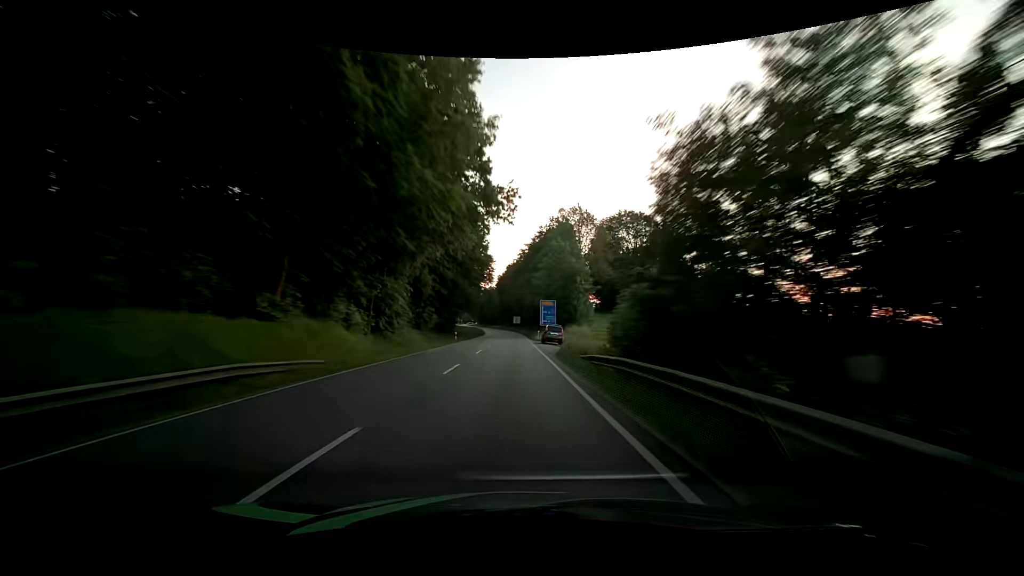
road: primary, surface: asphalt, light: Day
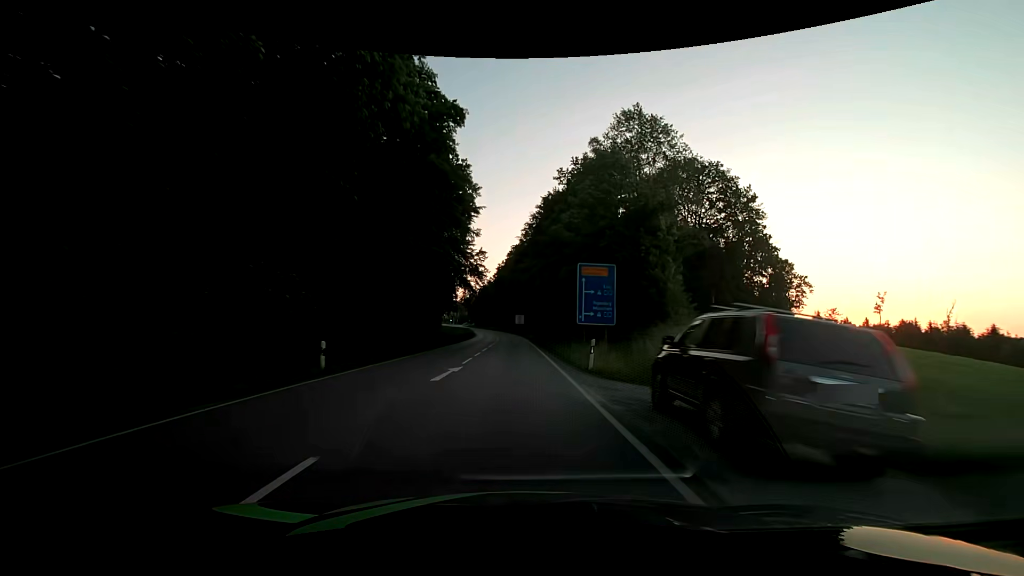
(-0.5, +37.4) m; -1°
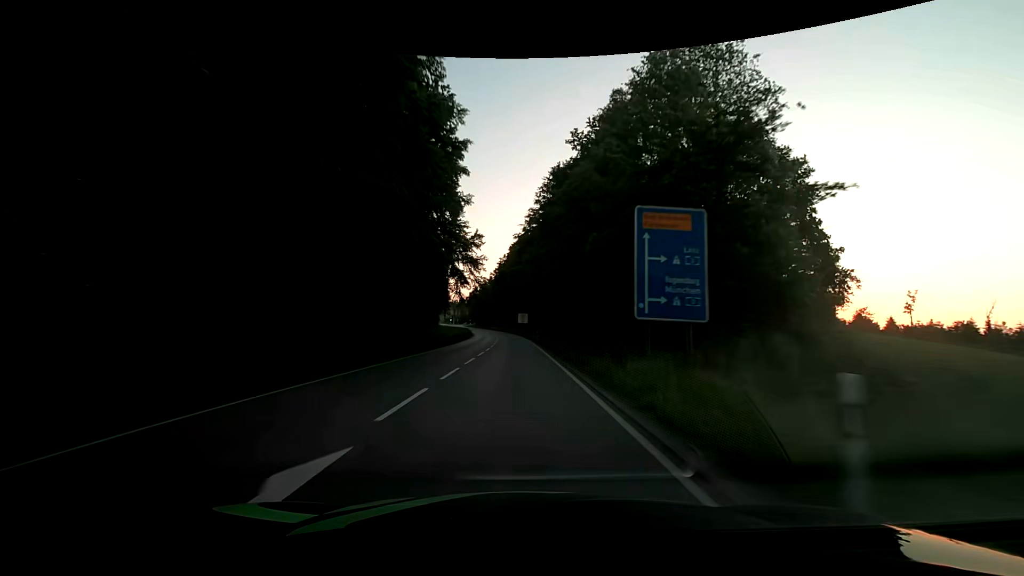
(-0.1, +12.5) m; -1°
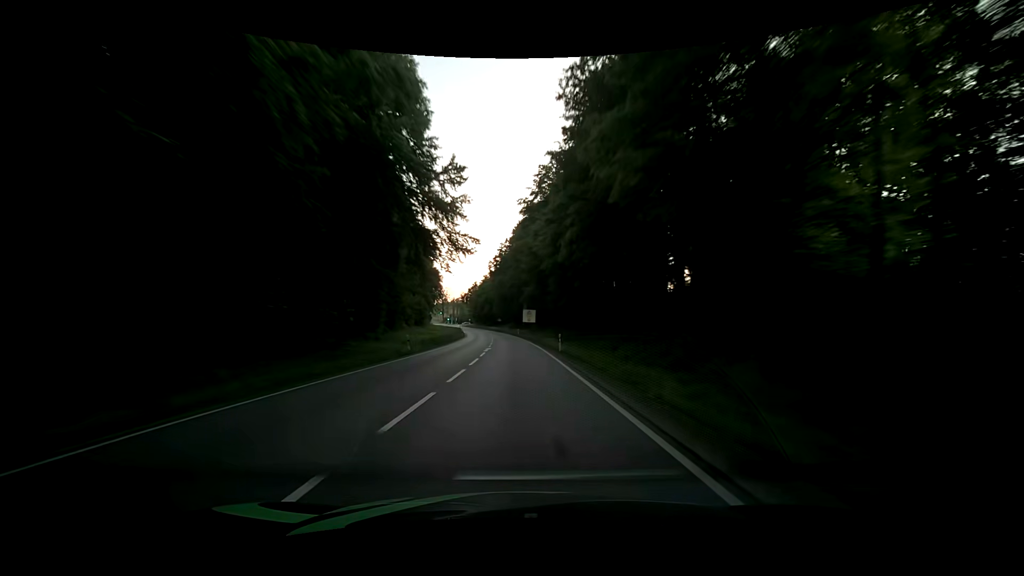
(-0.1, +25.0) m; 0°
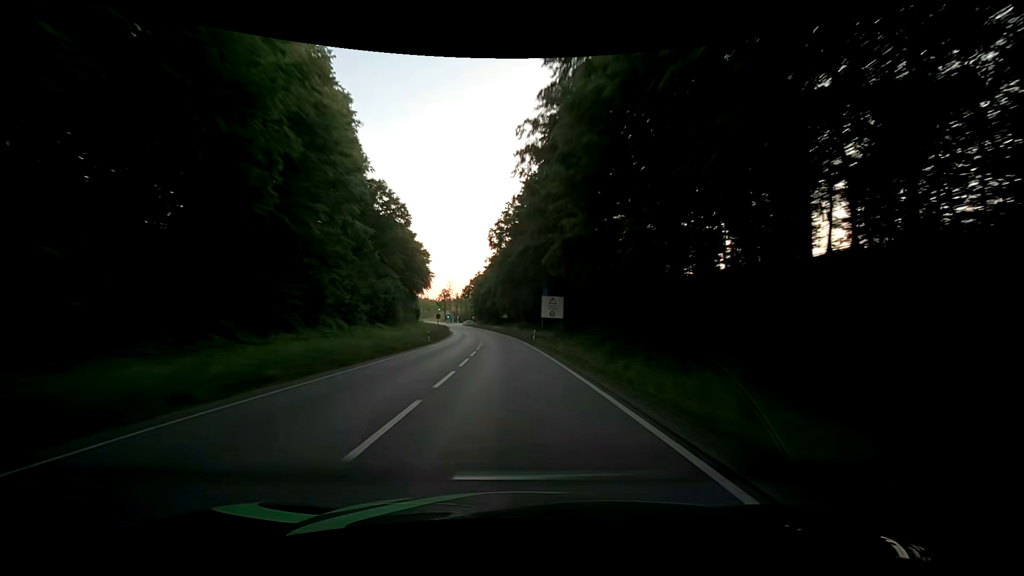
(-0.3, +37.3) m; -1°
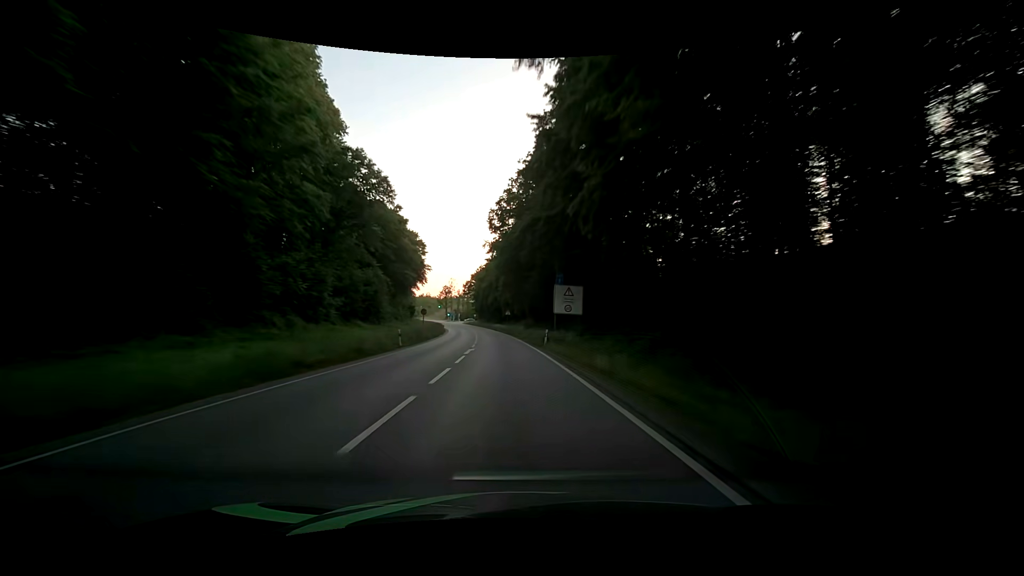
(-0.1, +11.6) m; -2°
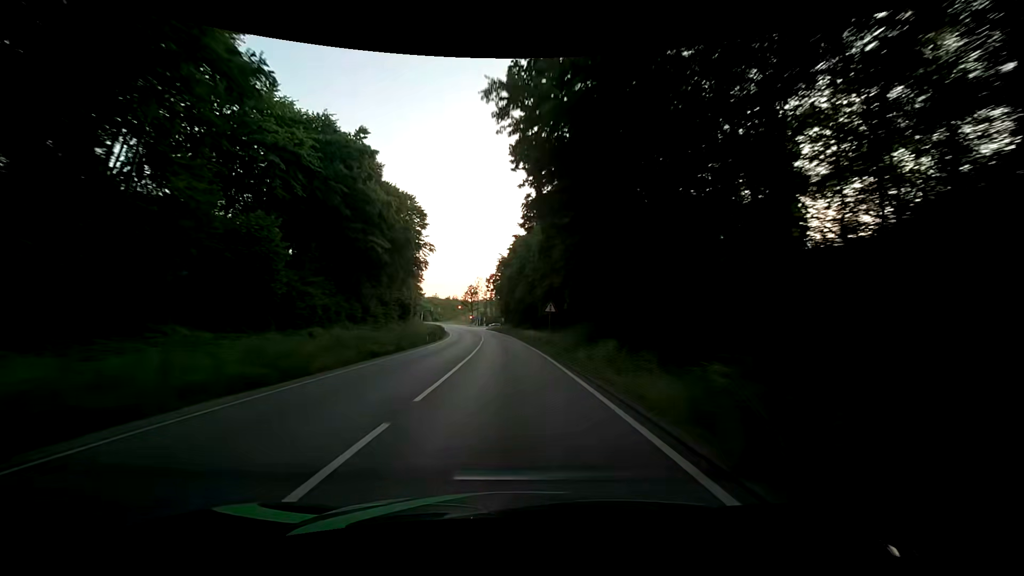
(-0.6, +37.5) m; -3°
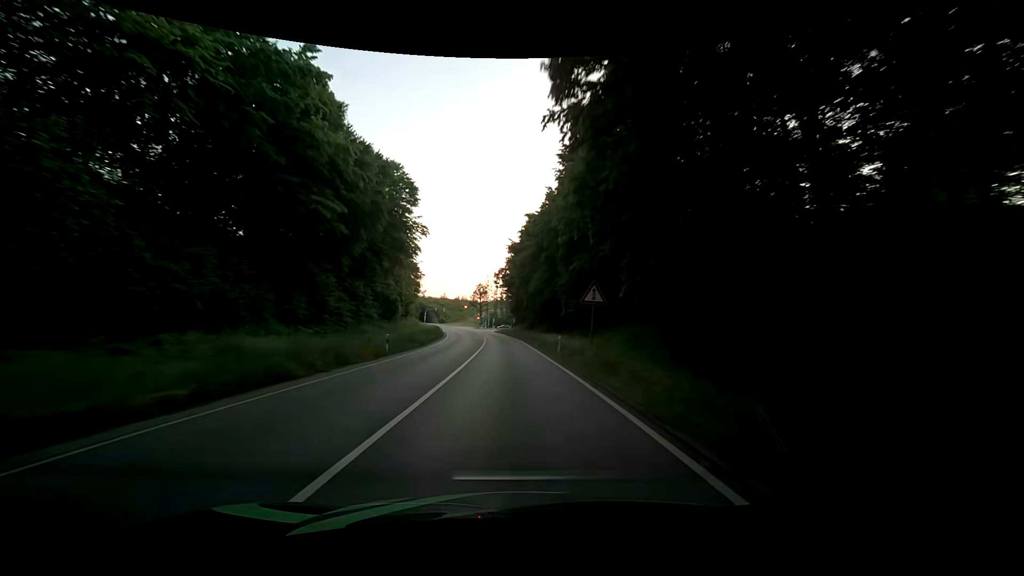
(-0.3, +16.7) m; -2°
(0, +10) (0, +20) (0, +30) (-1, +40) (-1, +50) (-2, +60) (-3, +70) (-4, +80) (-5, +90) (-6, +100) m
